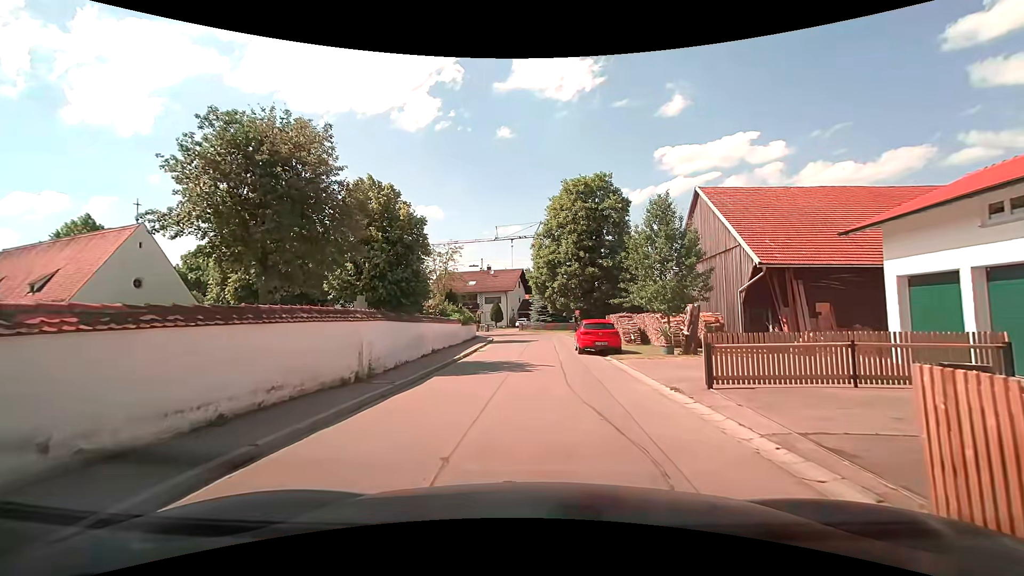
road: residential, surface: asphalt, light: Day
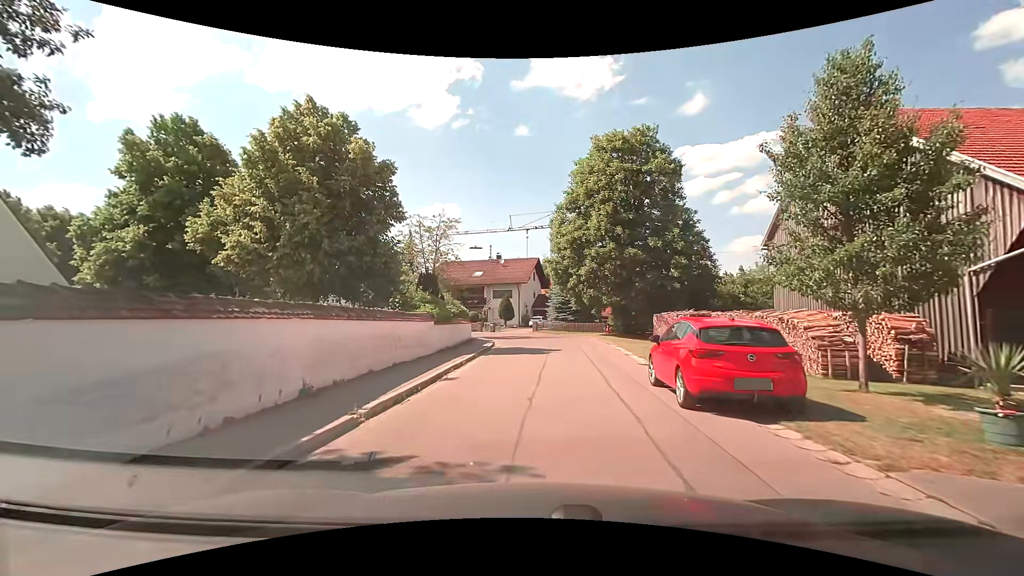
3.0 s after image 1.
(-0.3, +13.0) m; -2°
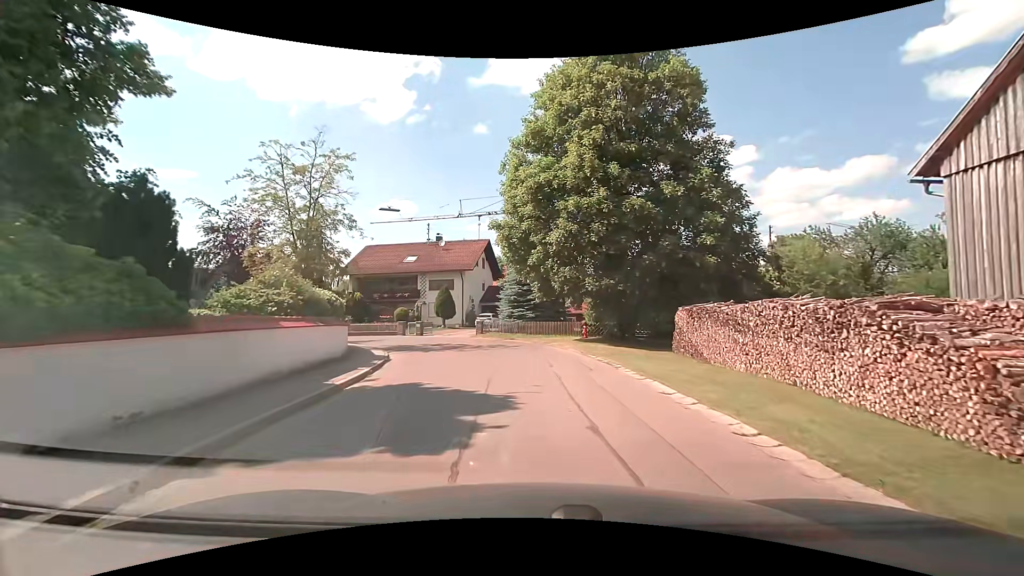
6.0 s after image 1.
(+0.5, +15.1) m; +5°
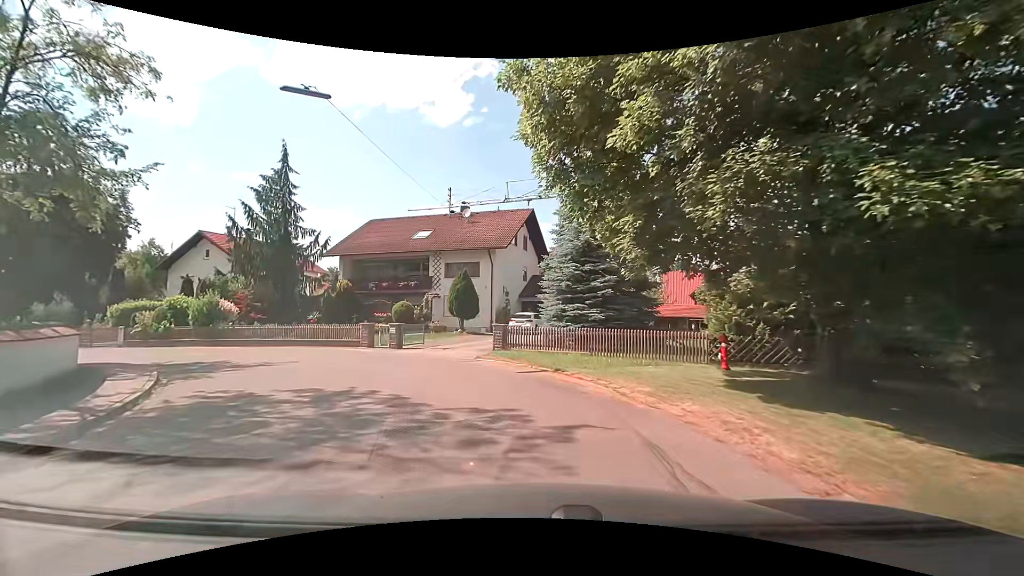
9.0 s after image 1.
(-0.5, +16.6) m; -7°
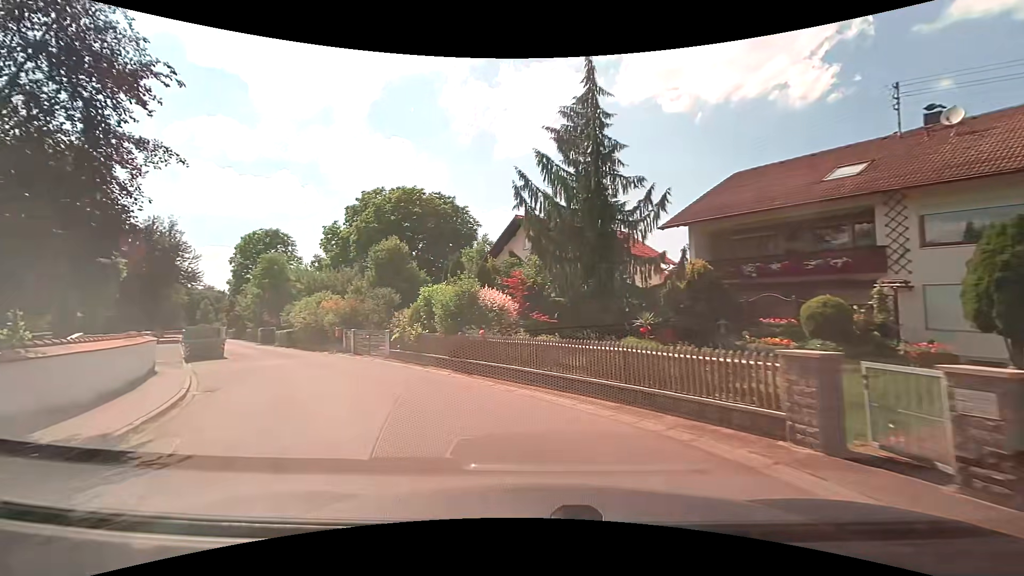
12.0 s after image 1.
(-4.5, +14.8) m; -38°
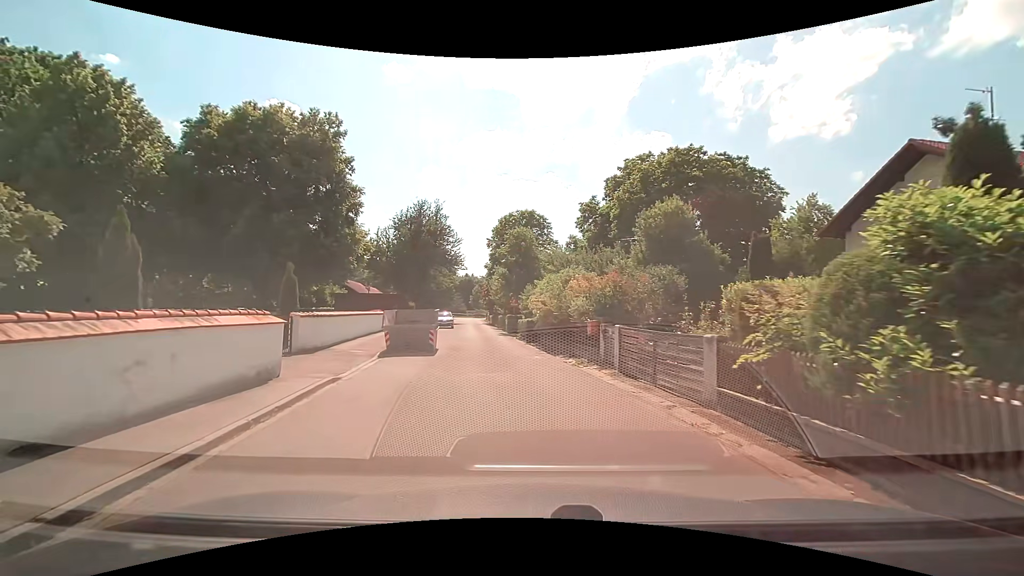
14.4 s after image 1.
(-3.6, +11.4) m; -30°
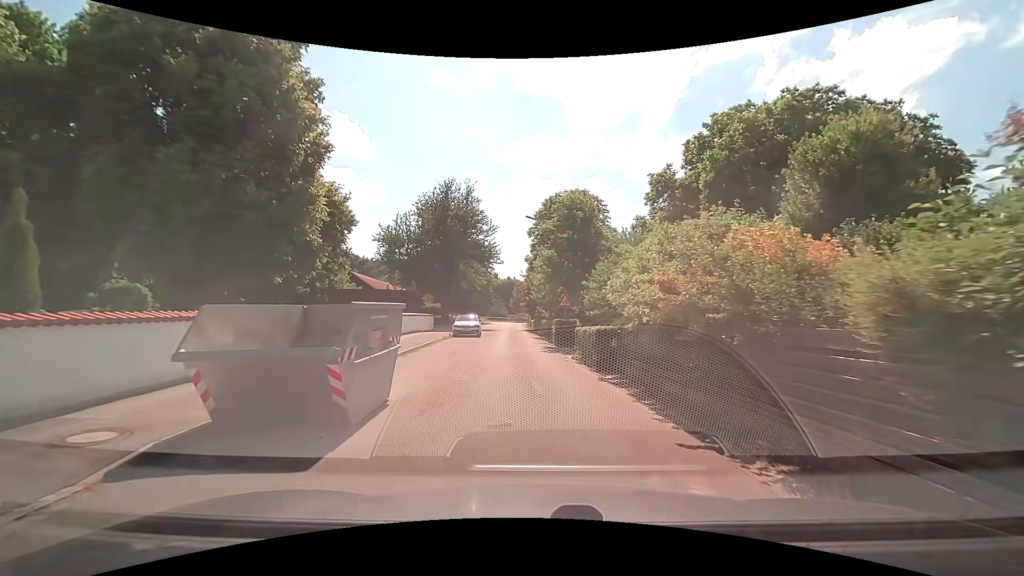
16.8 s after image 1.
(-0.7, +12.2) m; -4°
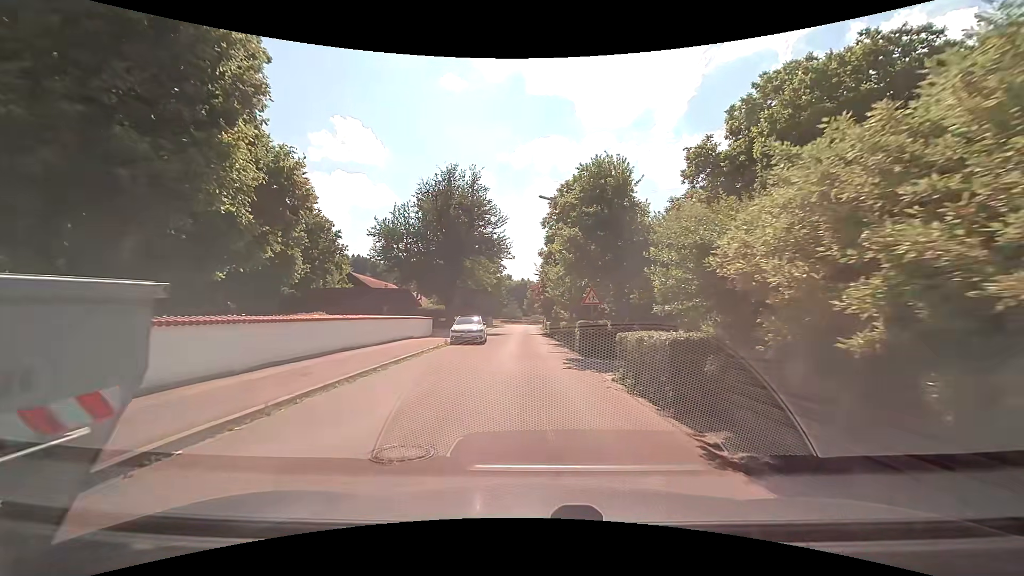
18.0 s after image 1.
(-0.1, +6.2) m; -2°
